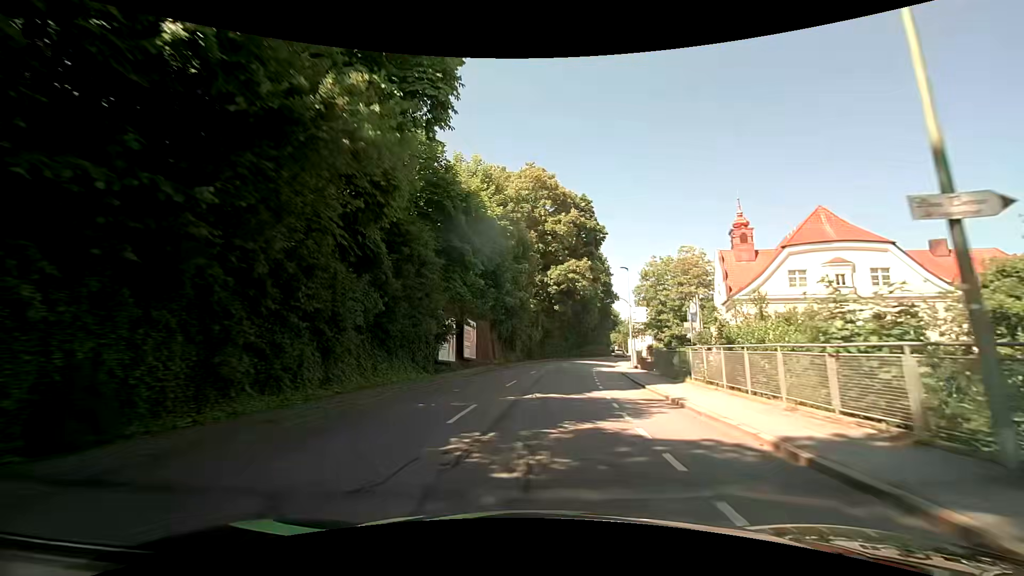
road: tertiary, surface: asphalt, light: Day
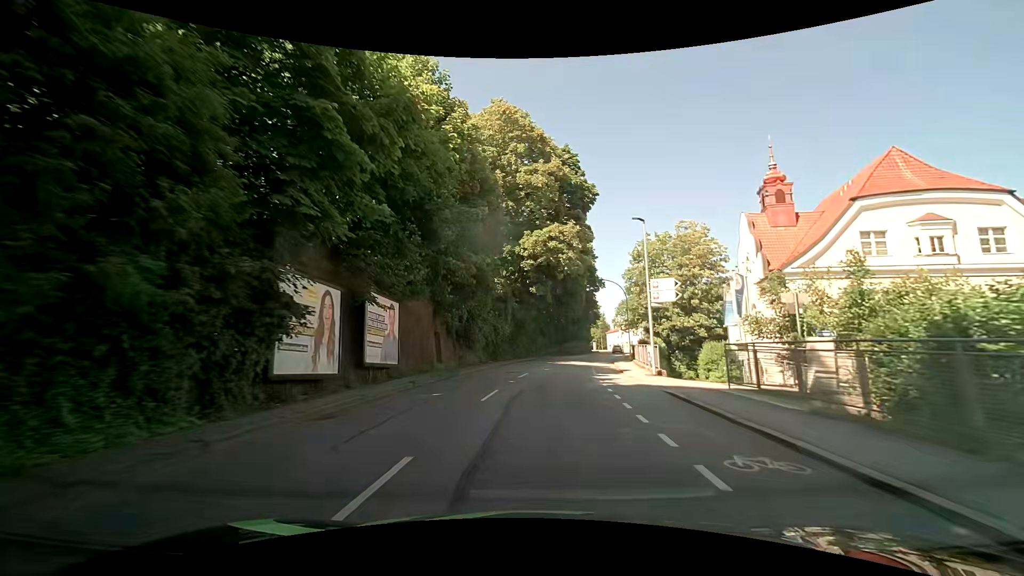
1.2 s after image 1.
(+0.4, +14.9) m; +3°
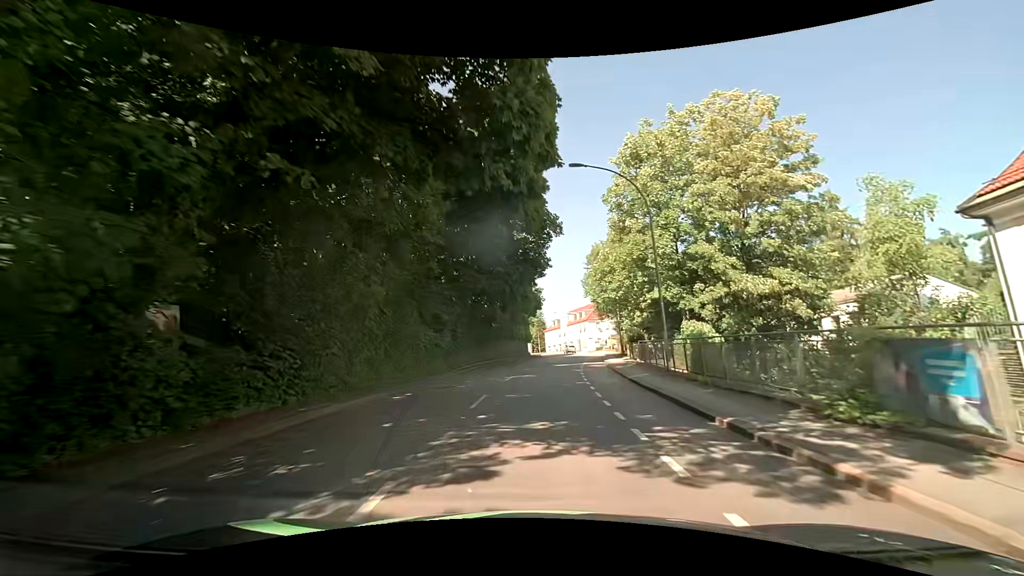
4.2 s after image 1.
(+2.6, +36.5) m; +9°
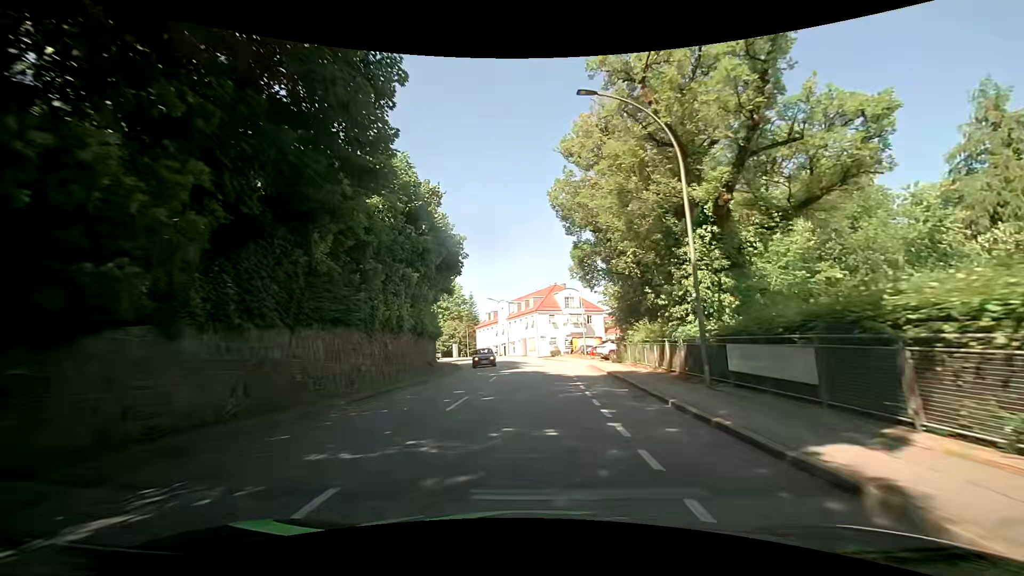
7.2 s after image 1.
(+1.6, +35.9) m; +7°
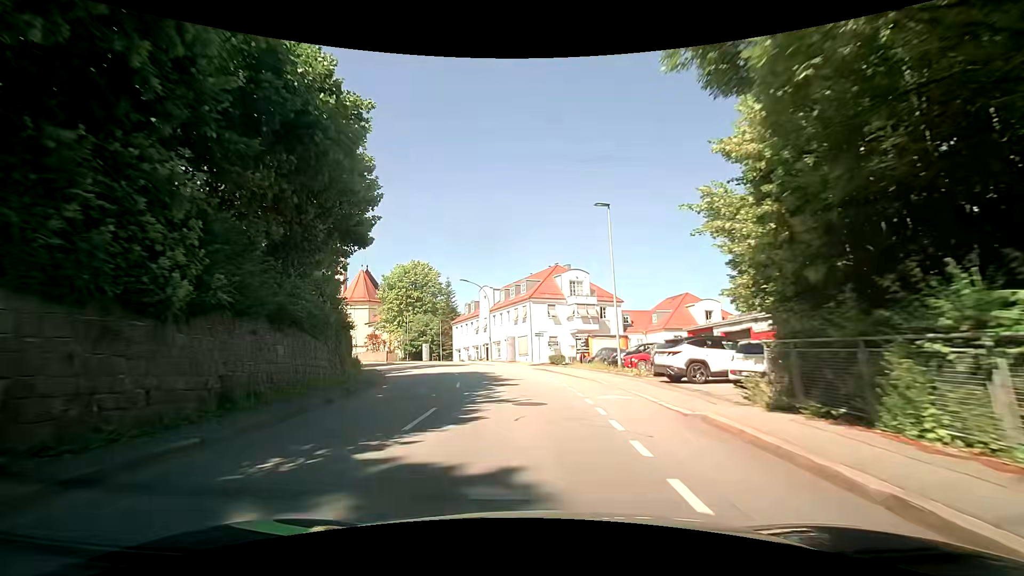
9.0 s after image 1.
(+0.1, +21.4) m; 0°
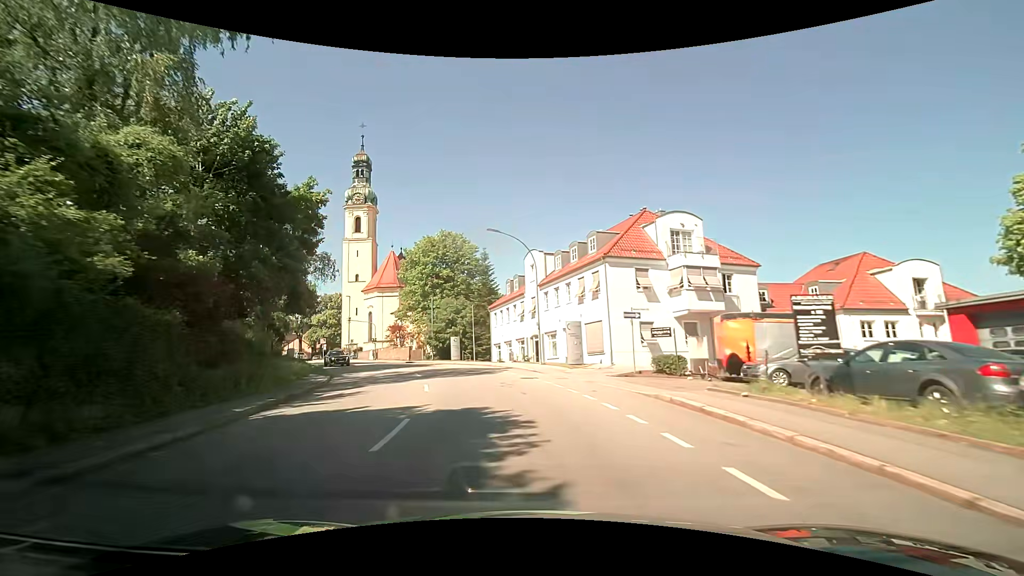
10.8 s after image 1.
(-1.0, +21.2) m; -6°
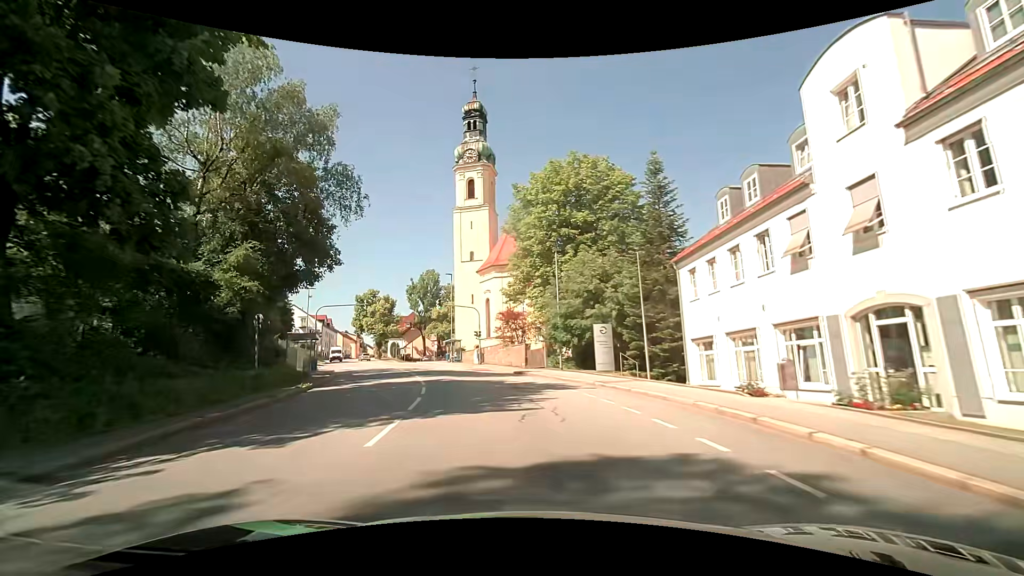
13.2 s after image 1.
(-3.8, +27.8) m; -17°
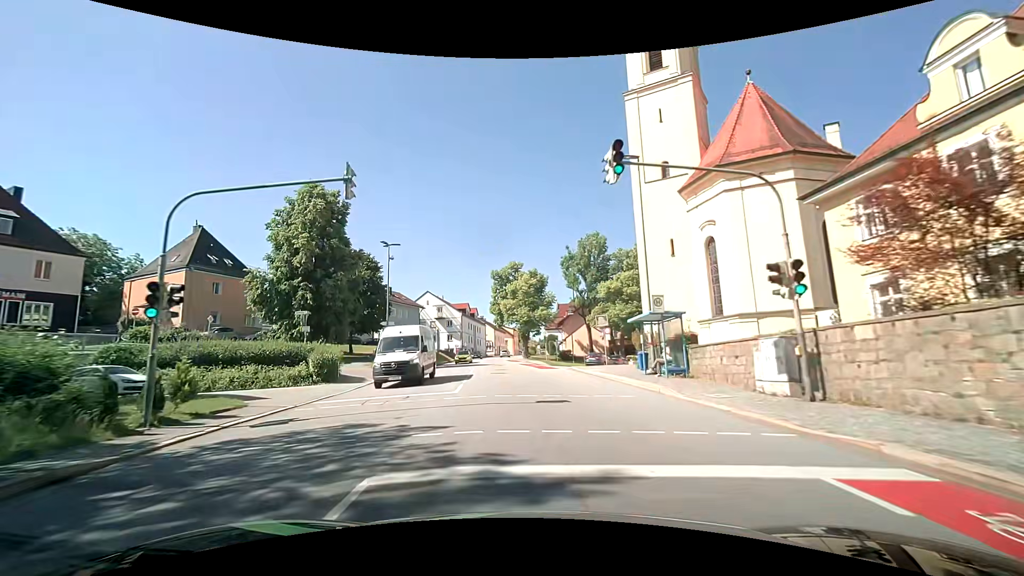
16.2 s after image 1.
(-6.3, +34.4) m; -19°
(0, +10) (-1, +20) (-2, +30) (-3, +40) (-4, +50) (-5, +60) (-6, +70) (-6, +80) (-7, +90) (-7, +100) m
